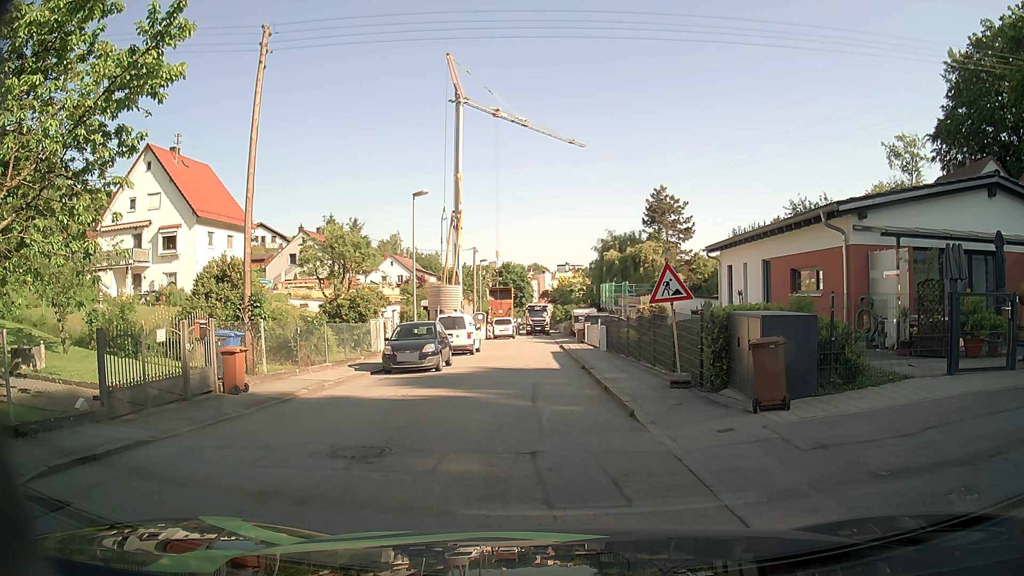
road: residential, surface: asphalt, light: Day
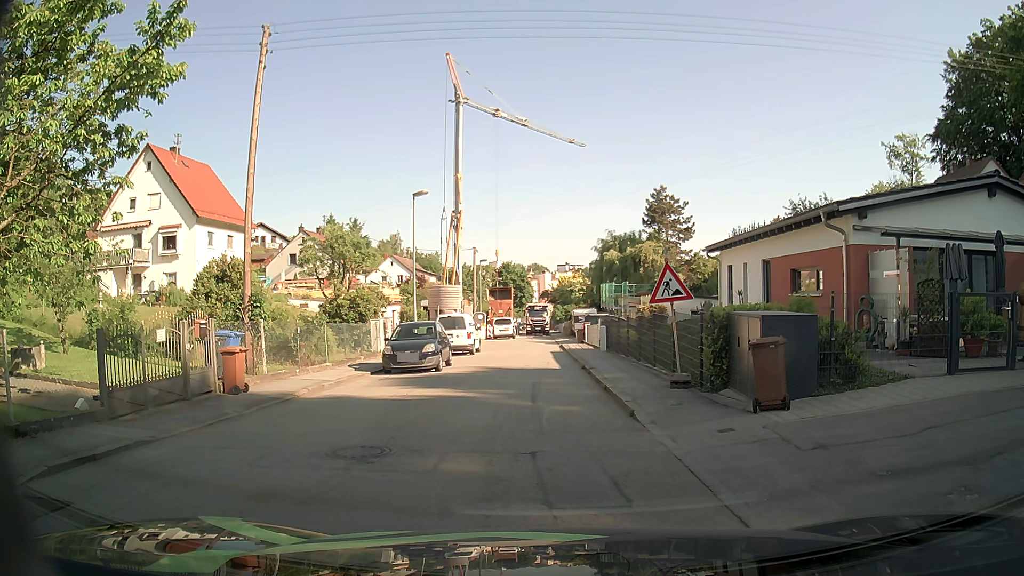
(0.0, 0.0) m; 0°
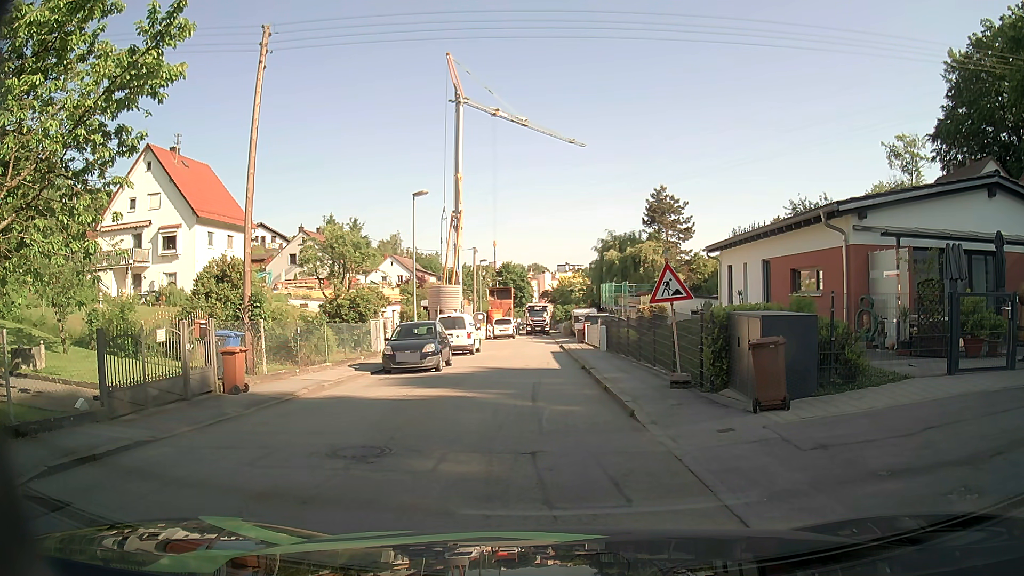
(0.0, 0.0) m; 0°
